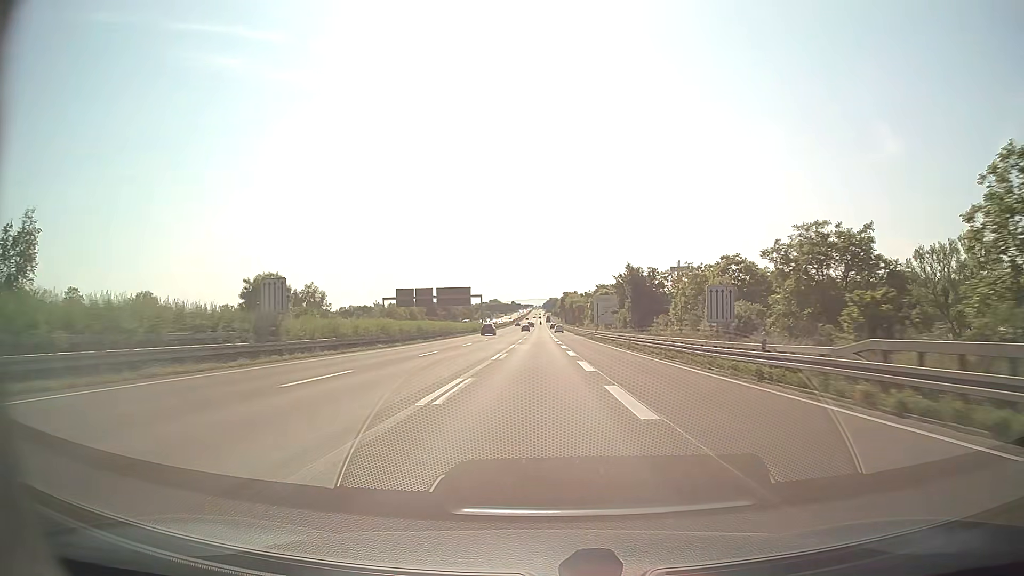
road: motorway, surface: asphalt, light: Day
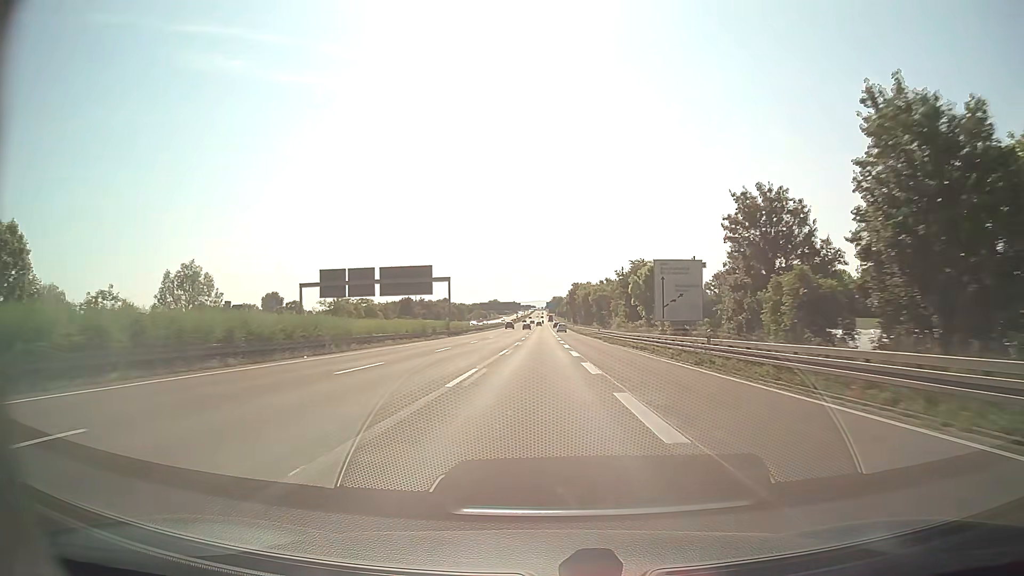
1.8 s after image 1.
(-0.1, +50.2) m; 0°
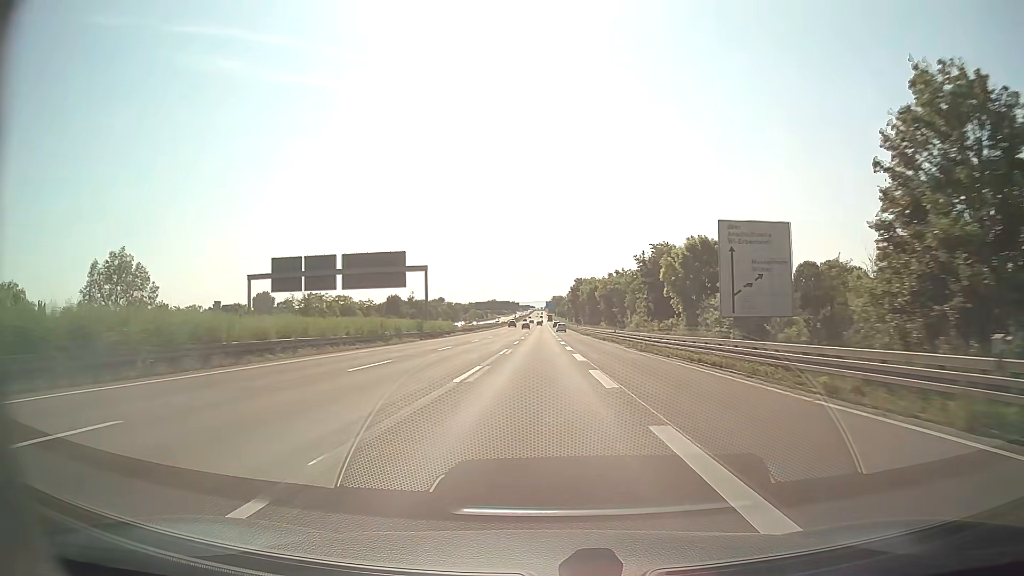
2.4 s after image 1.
(0.0, +16.8) m; 0°
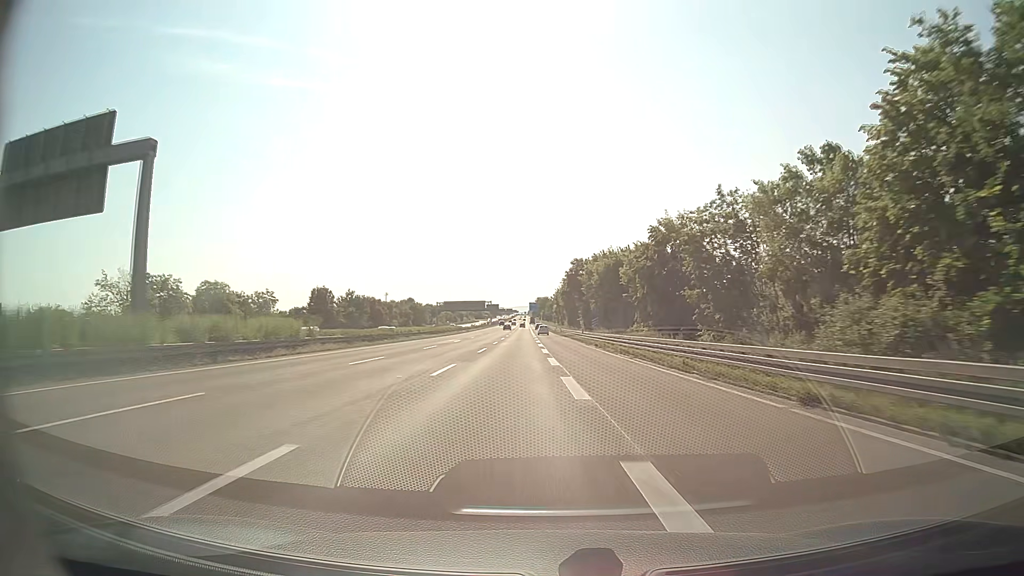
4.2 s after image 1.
(+0.4, +50.2) m; +1°
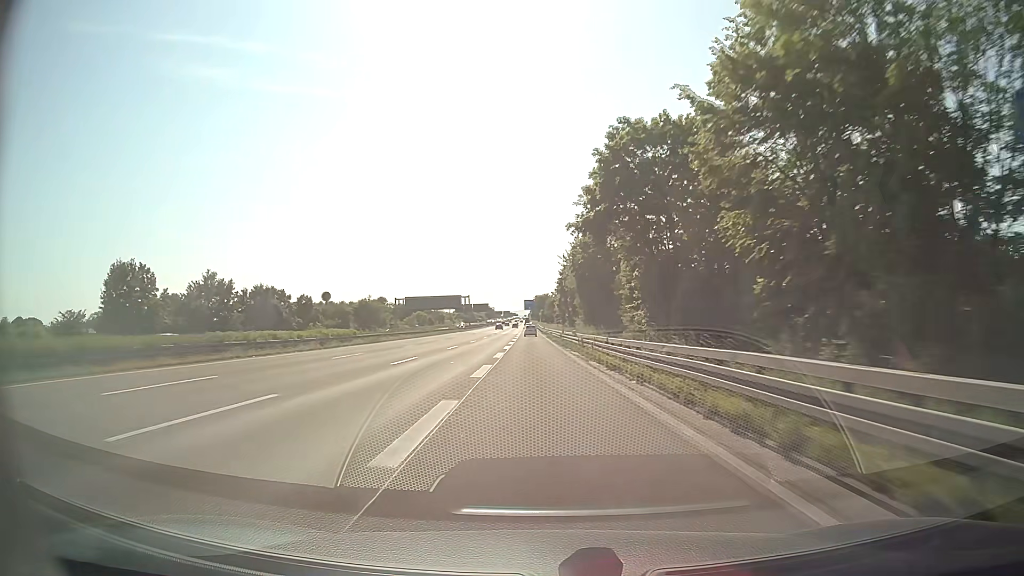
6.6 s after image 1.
(+1.1, +66.3) m; 0°
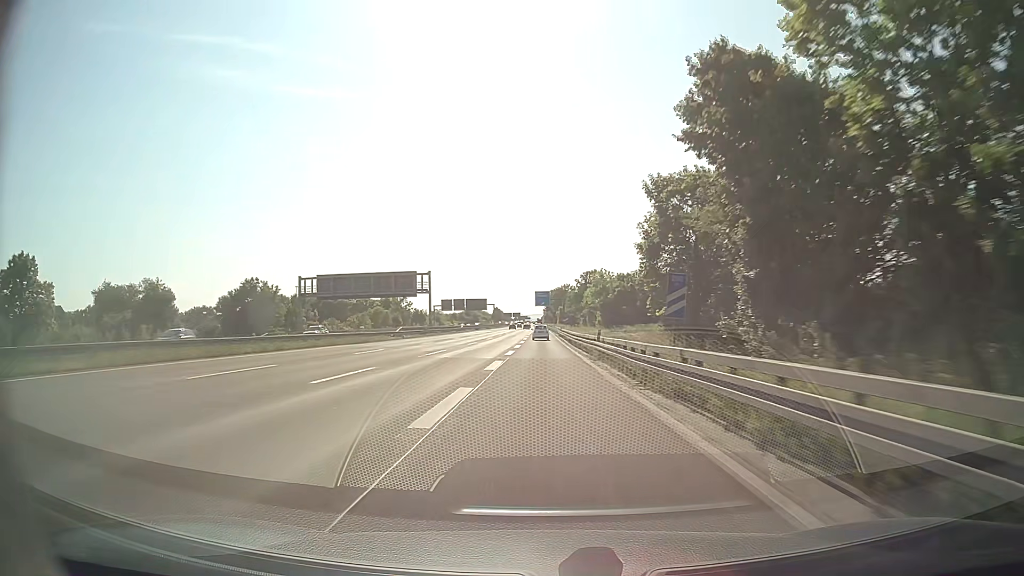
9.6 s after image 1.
(-1.9, +81.5) m; -1°
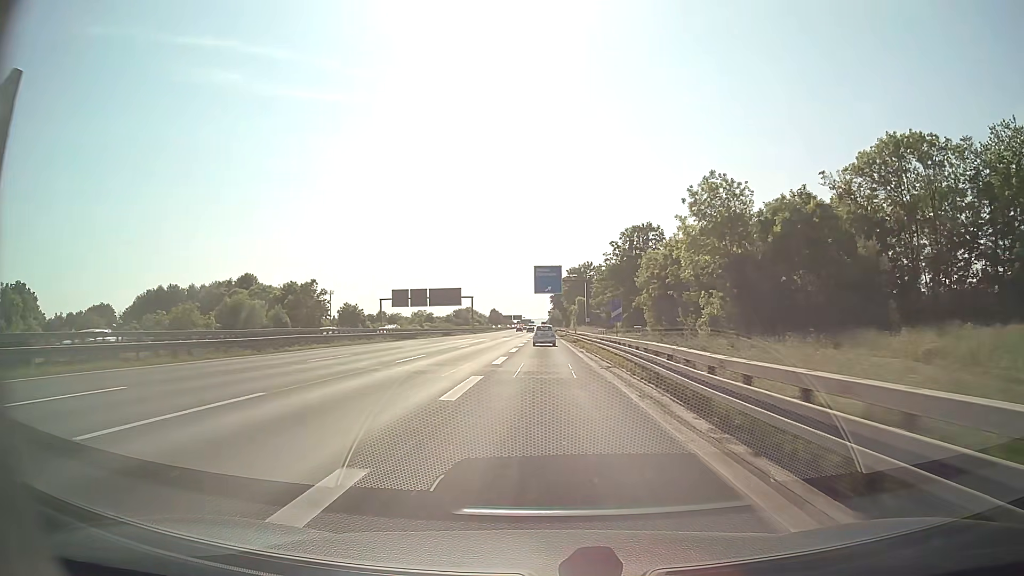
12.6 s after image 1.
(-0.2, +79.5) m; 0°
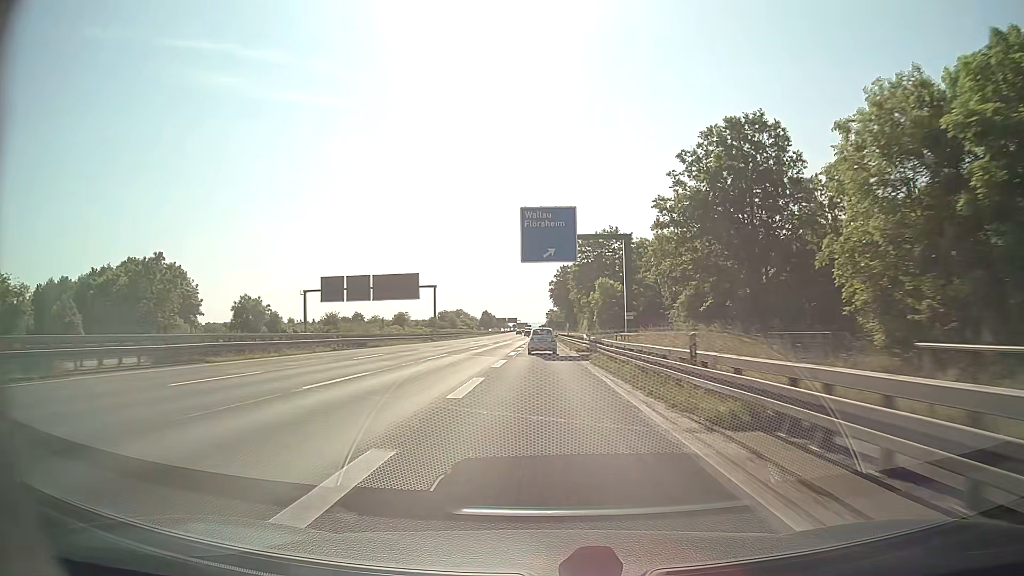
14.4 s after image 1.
(0.0, +46.5) m; 0°
(0, +10) (0, +20) (0, +30) (0, +40) (0, +50) (0, +60) (0, +70) (0, +80) (0, +90) (0, +100) m
